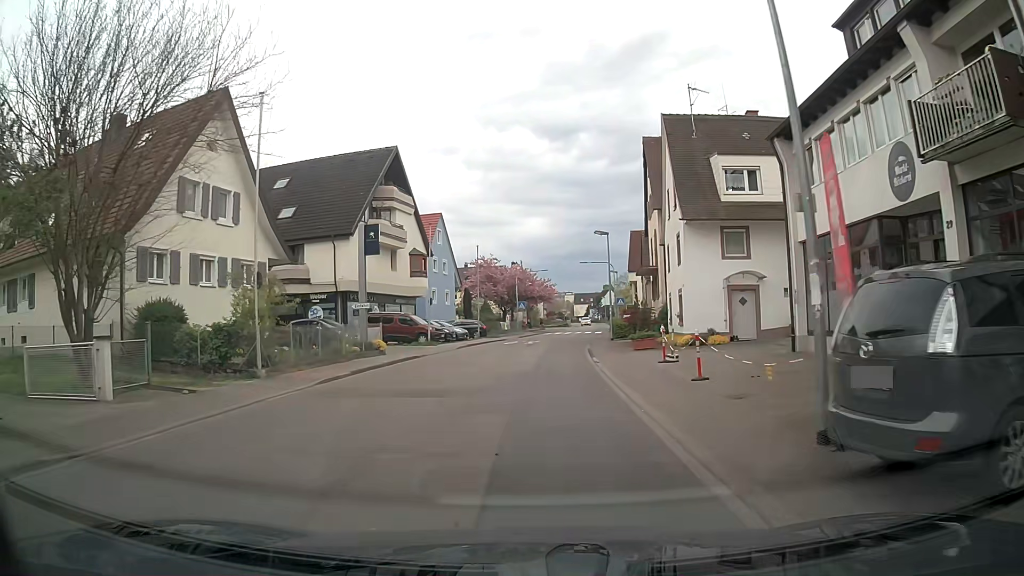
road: tertiary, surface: asphalt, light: Day
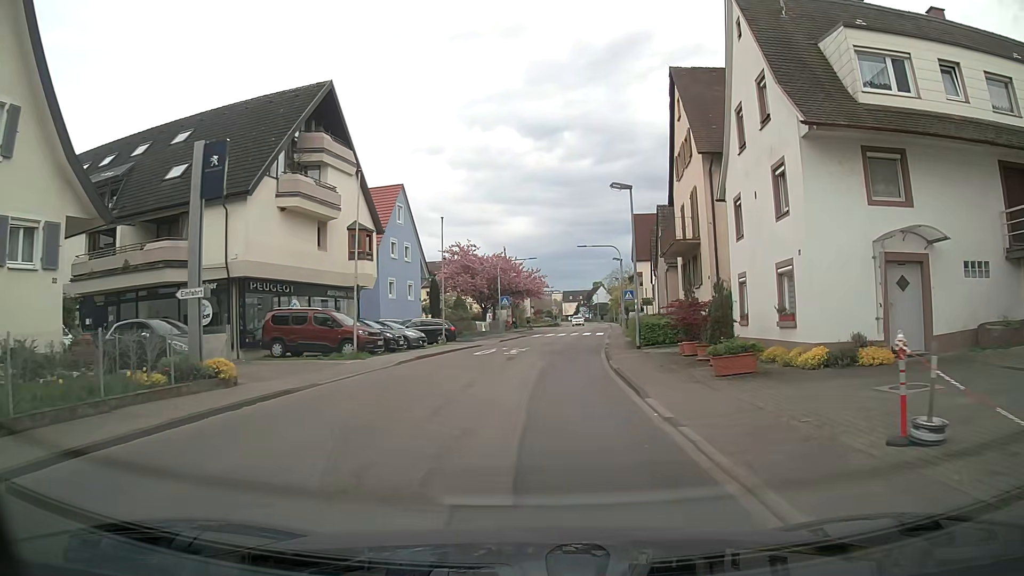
(+0.2, +13.1) m; +2°
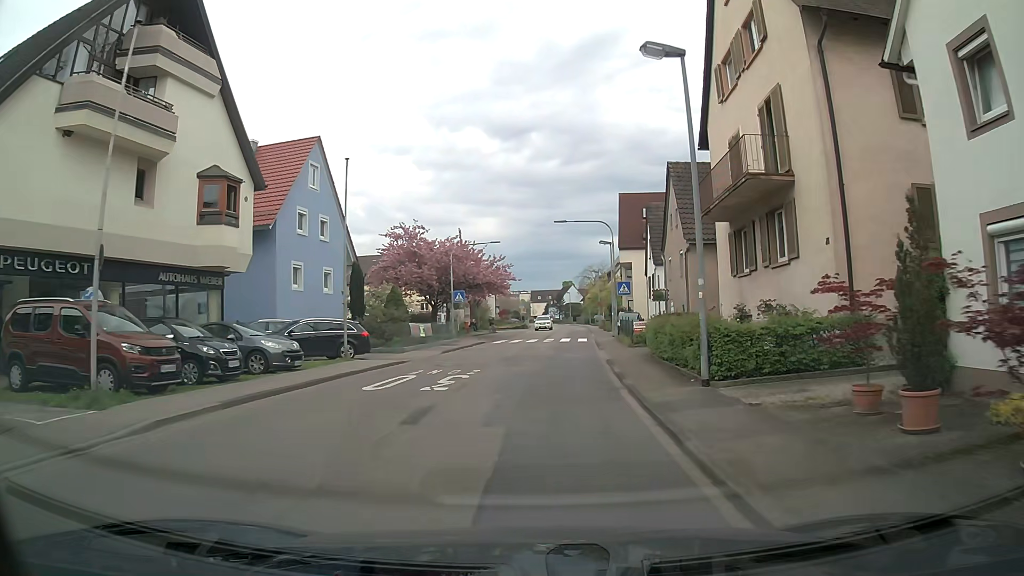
(+0.4, +13.4) m; +3°
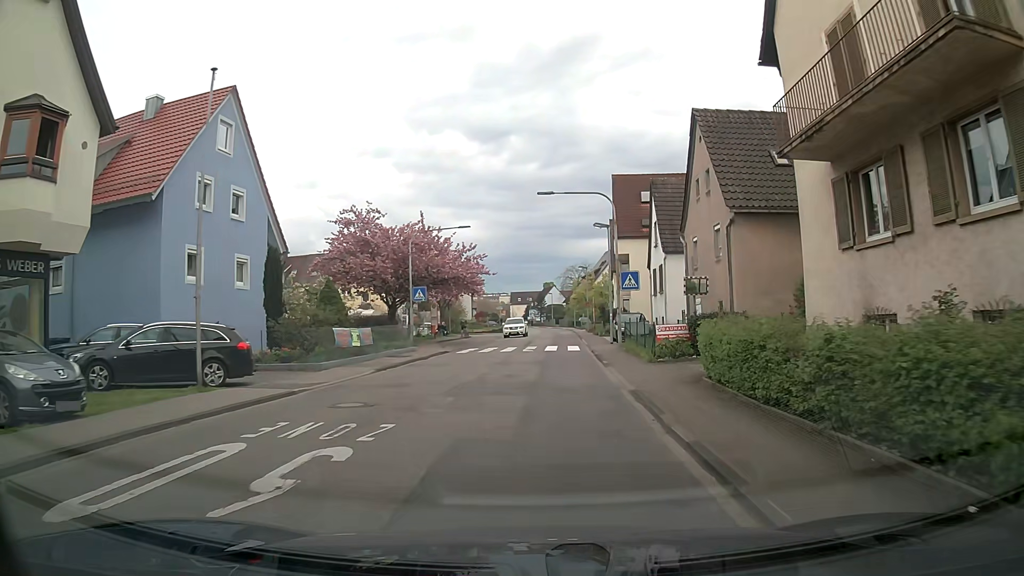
(+0.1, +9.1) m; +1°
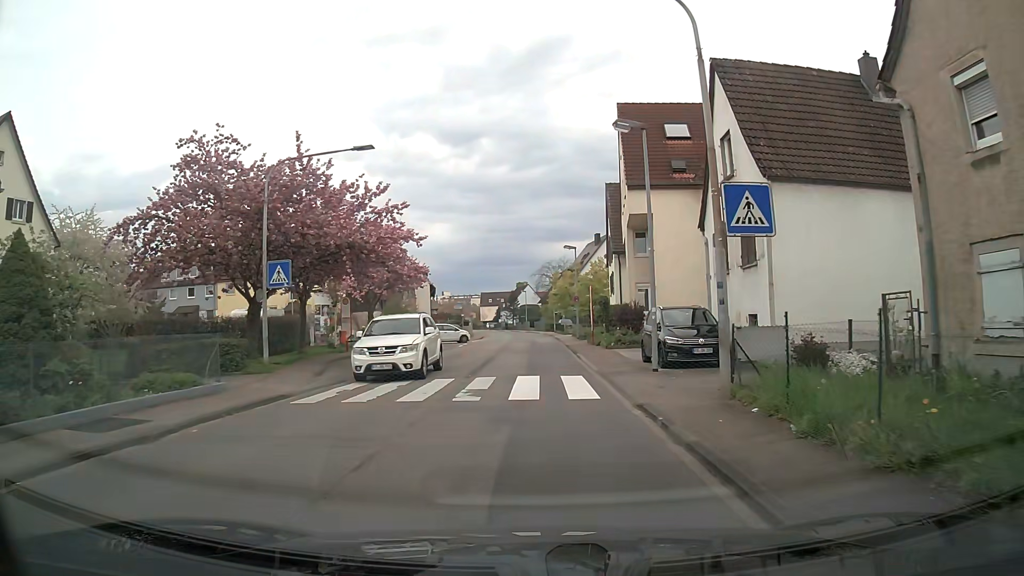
(+0.5, +18.4) m; +2°
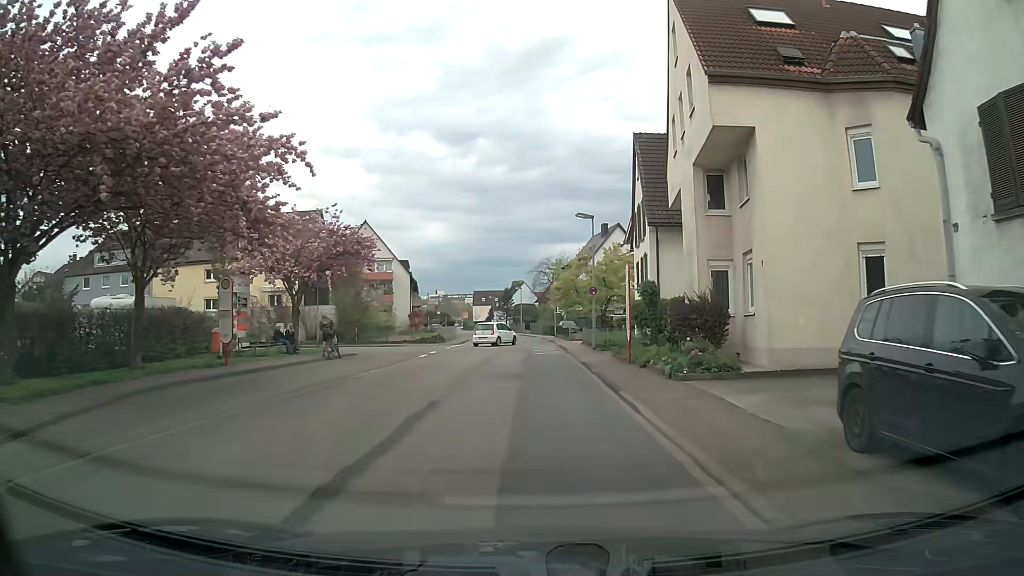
(-0.1, +13.7) m; 0°
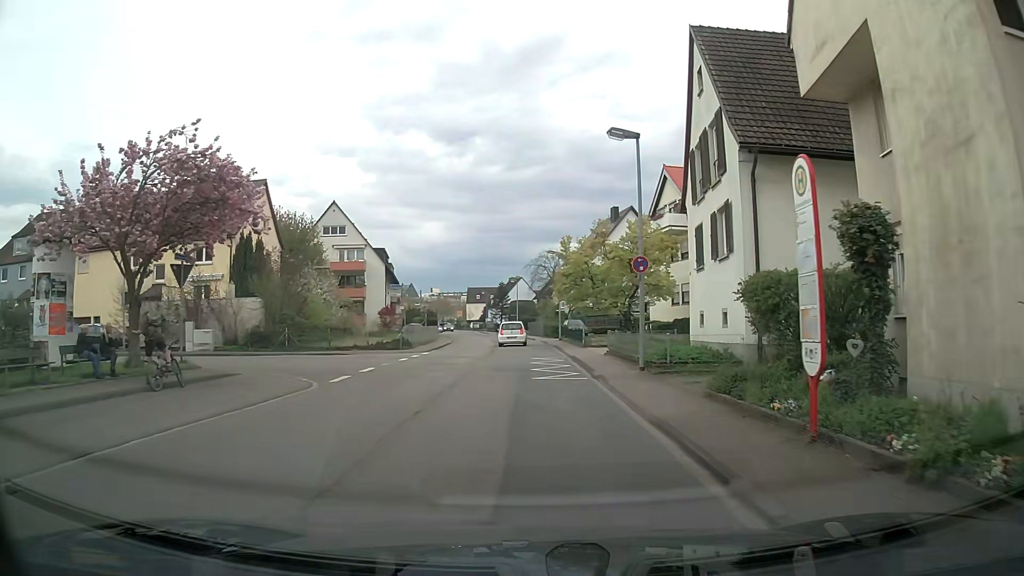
(+0.1, +13.3) m; 0°
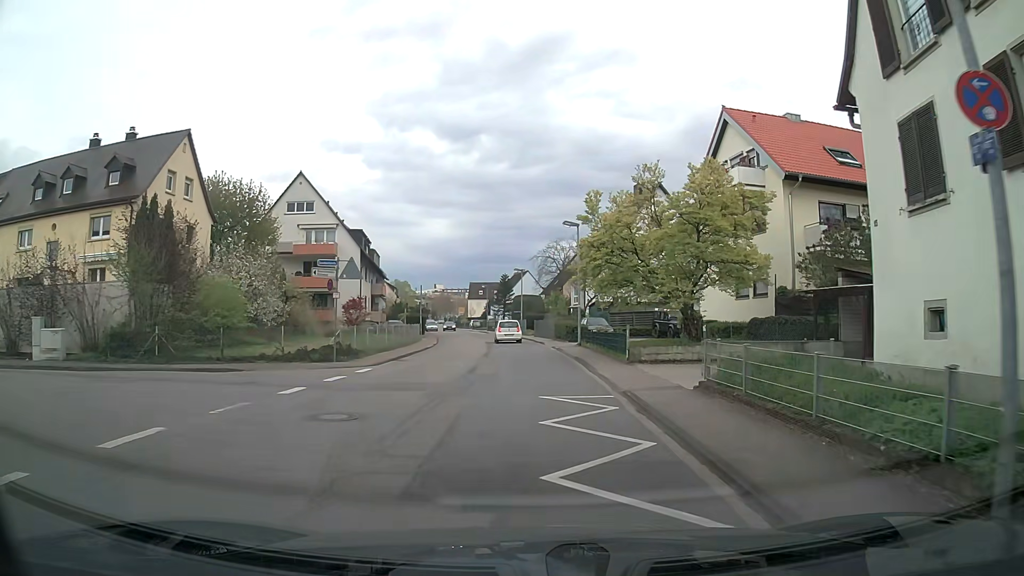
(+0.1, +13.1) m; 0°
(0, +10) (0, +20) (0, +30) (0, +40) (-1, +50) (-2, +60) (-4, +70) (-5, +80) (-7, +89) (-9, +99) m
